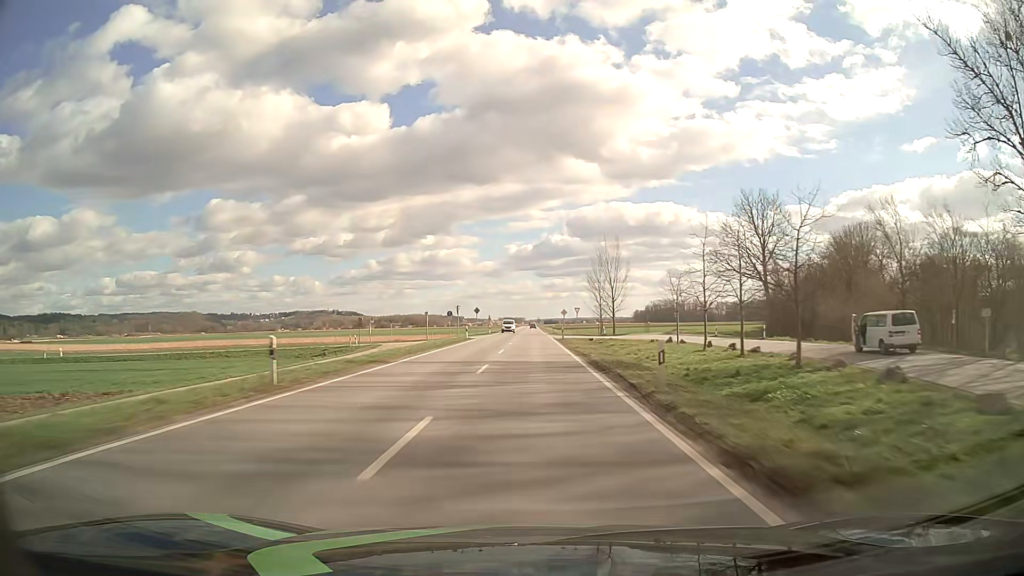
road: primary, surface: asphalt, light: Day
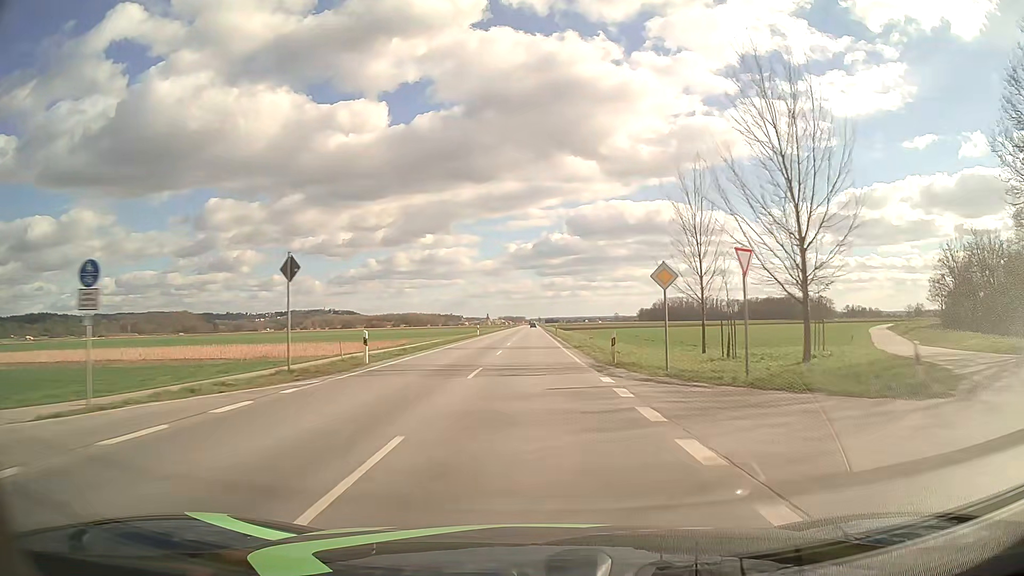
(0.0, +62.3) m; 0°
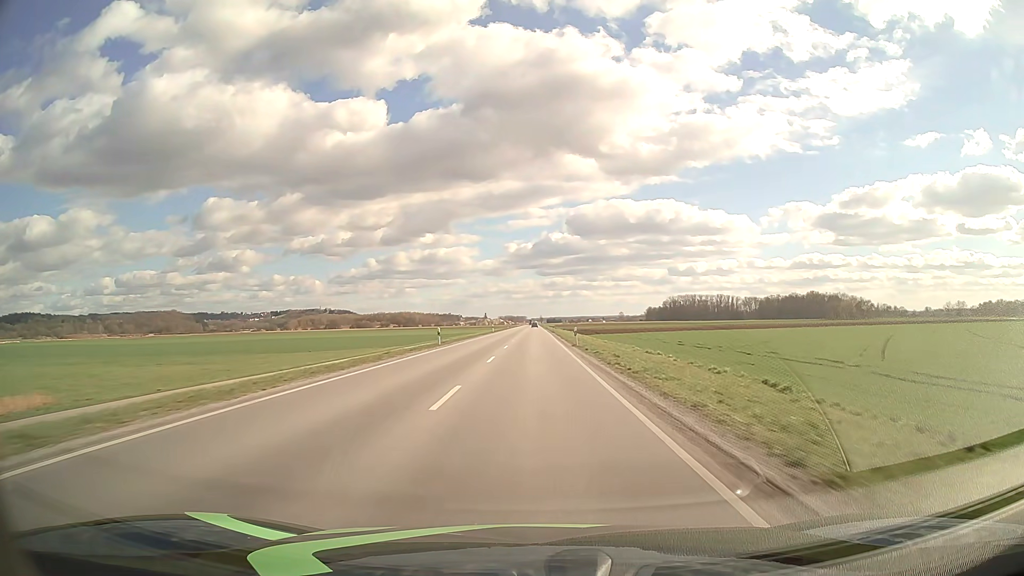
(-0.2, +78.6) m; 0°
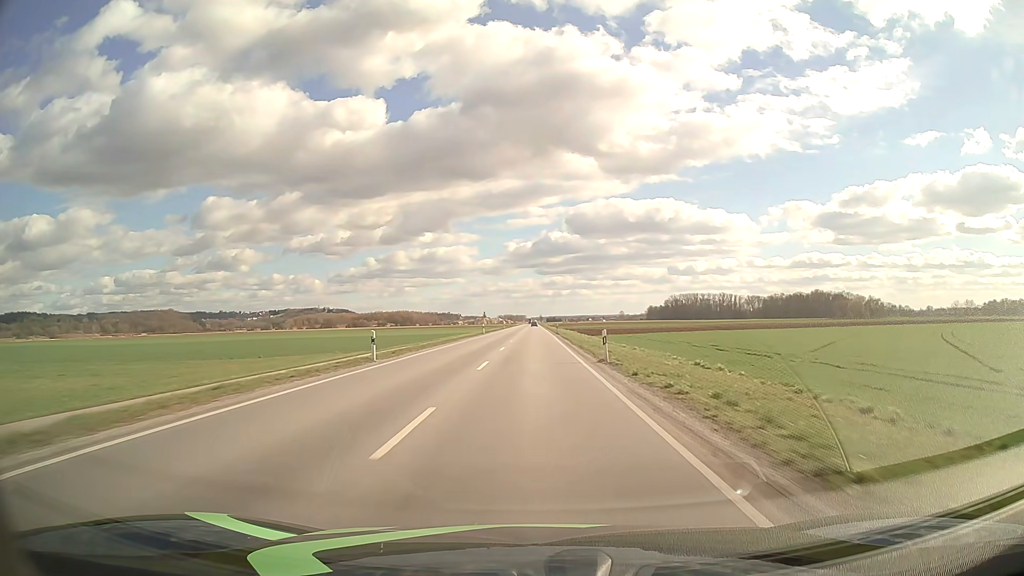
(0.0, +15.8) m; 0°
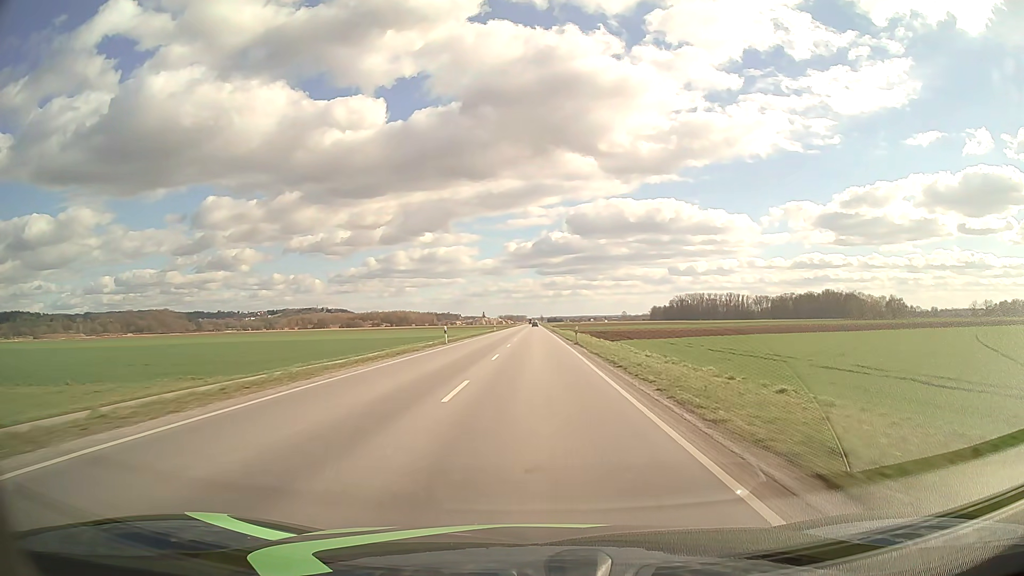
(0.0, +31.6) m; 0°
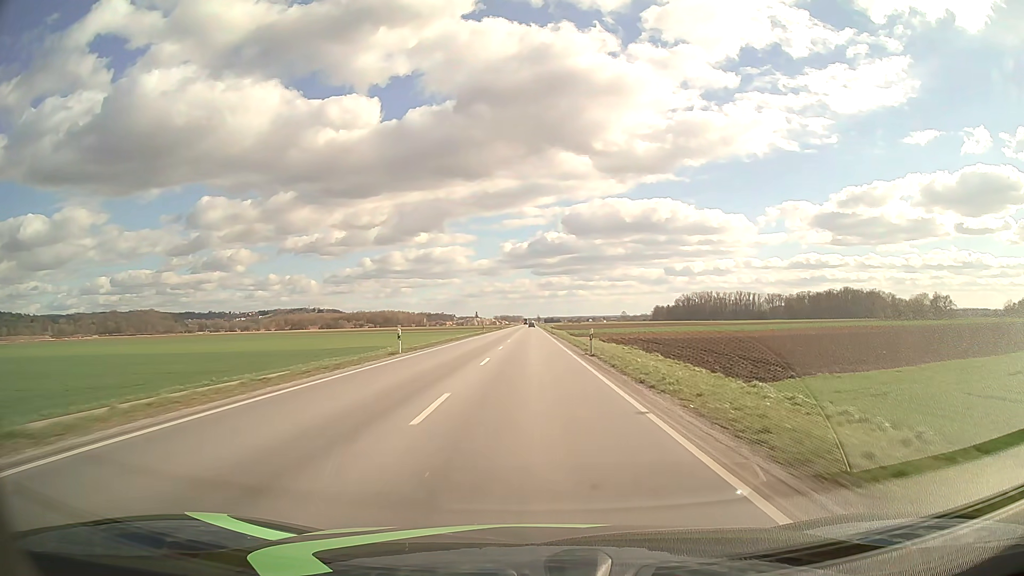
(+0.2, +63.2) m; 0°
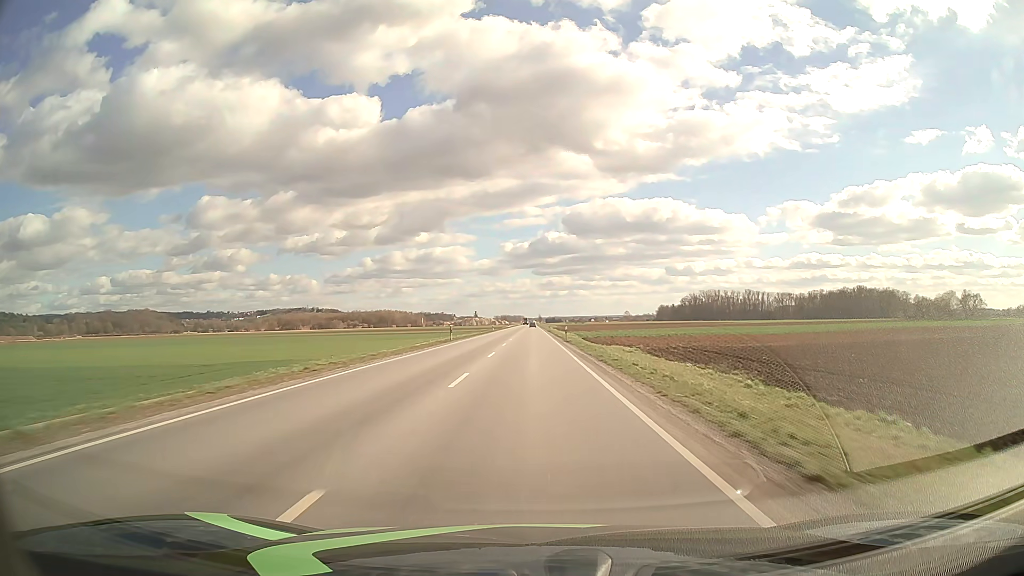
(0.0, +31.6) m; 0°
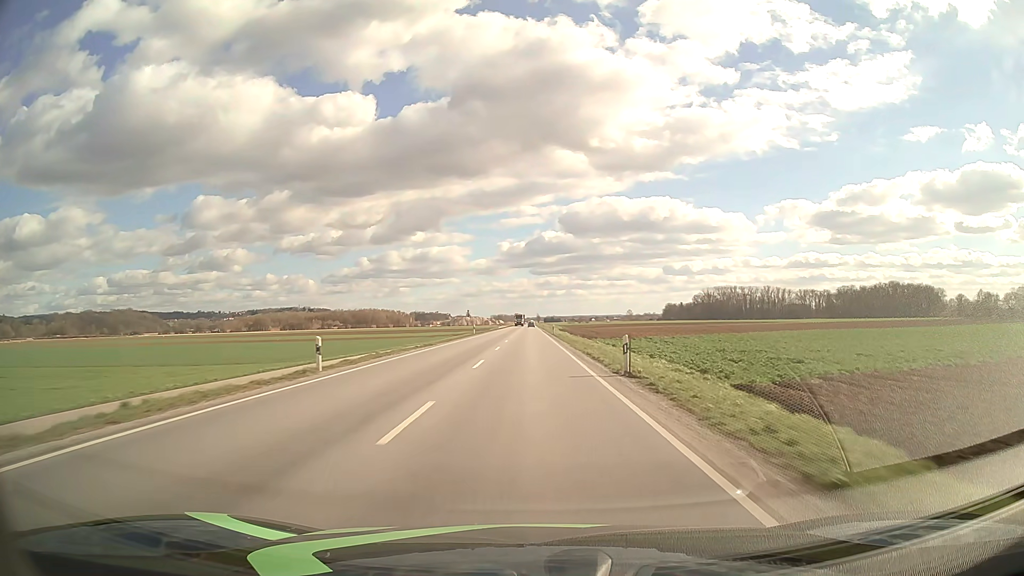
(-0.2, +79.0) m; 0°
(0, +10) (0, +20) (0, +30) (0, +40) (0, +50) (0, +60) (0, +70) (0, +80) (0, +90) (0, +100) m
